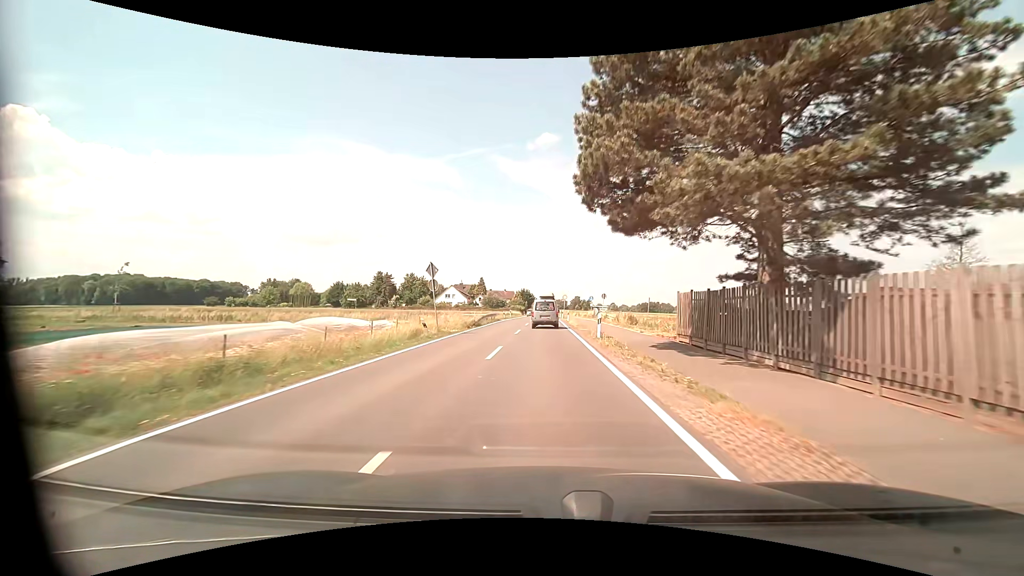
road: tertiary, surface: asphalt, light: Day
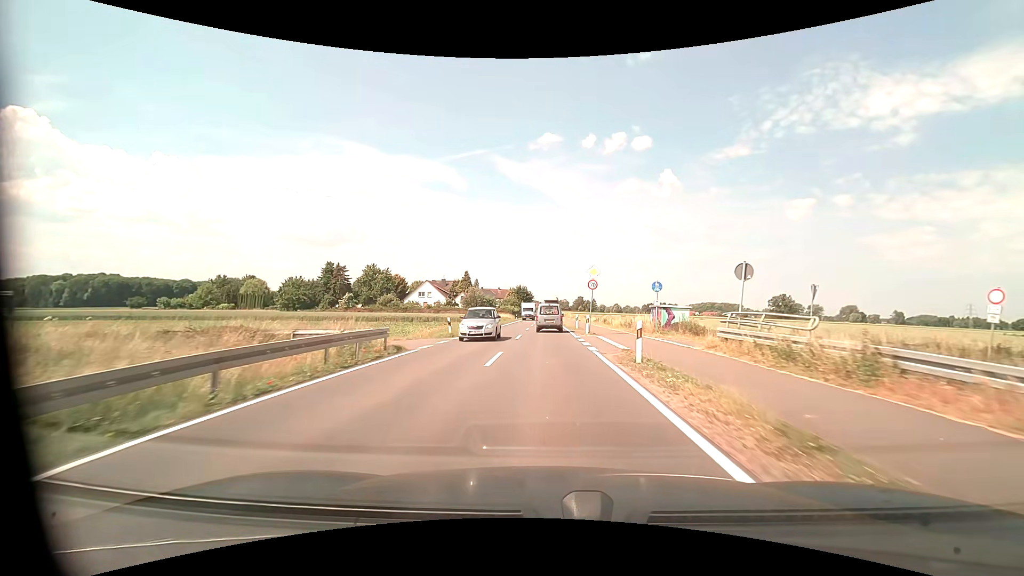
(-0.2, +37.2) m; 0°
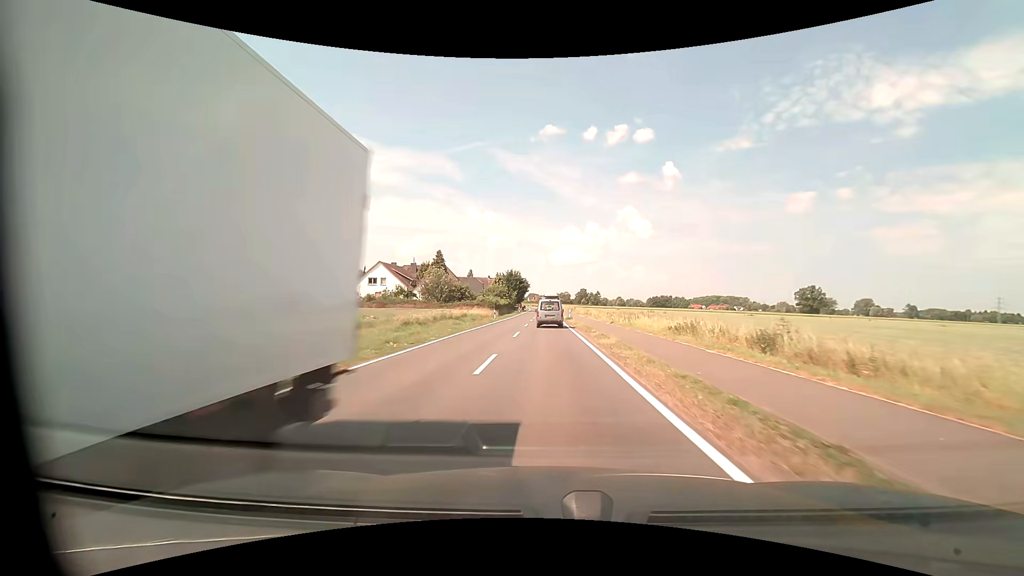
(+0.1, +37.9) m; 0°
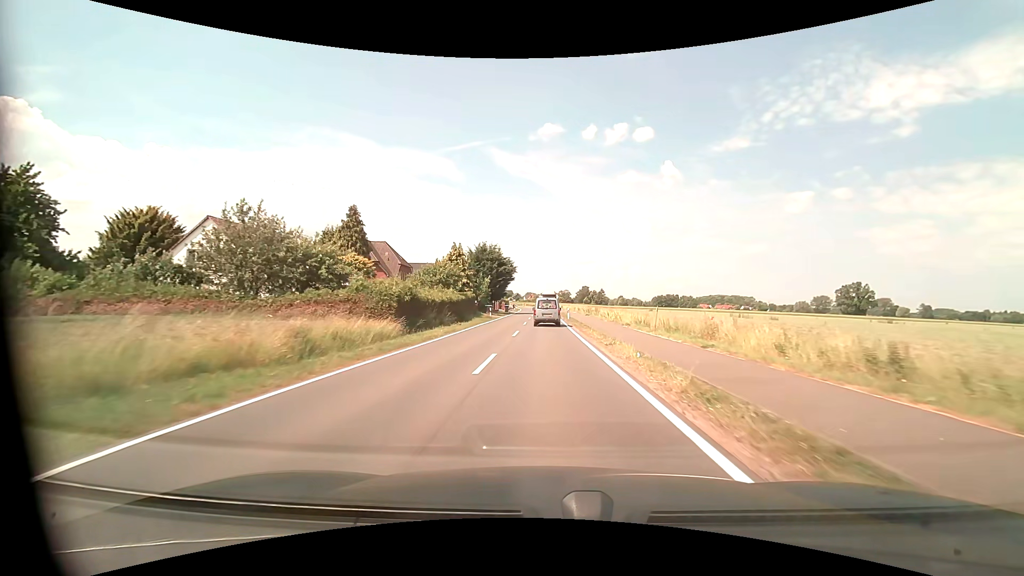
(-0.1, +48.4) m; 0°
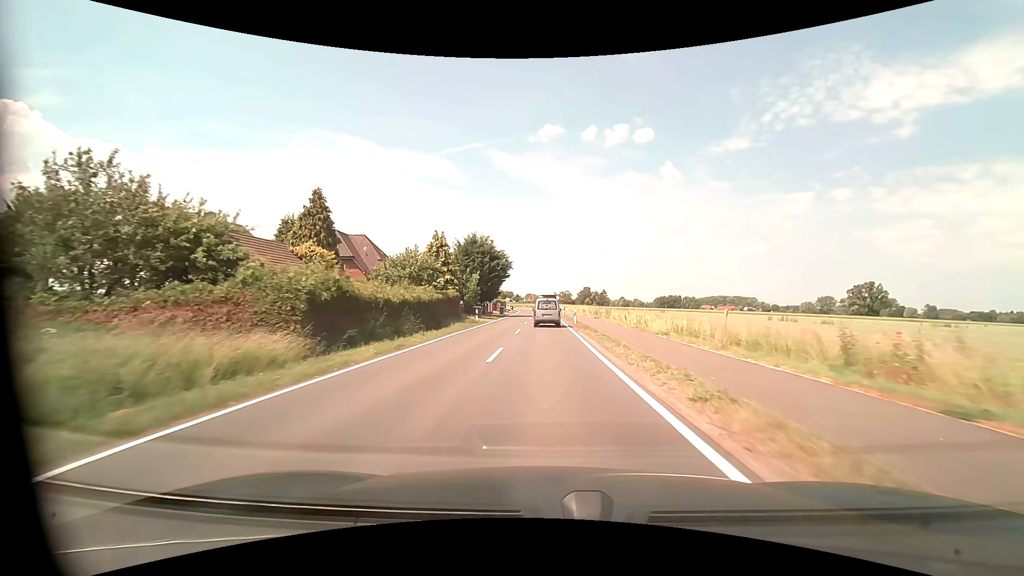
(0.0, +9.8) m; 0°
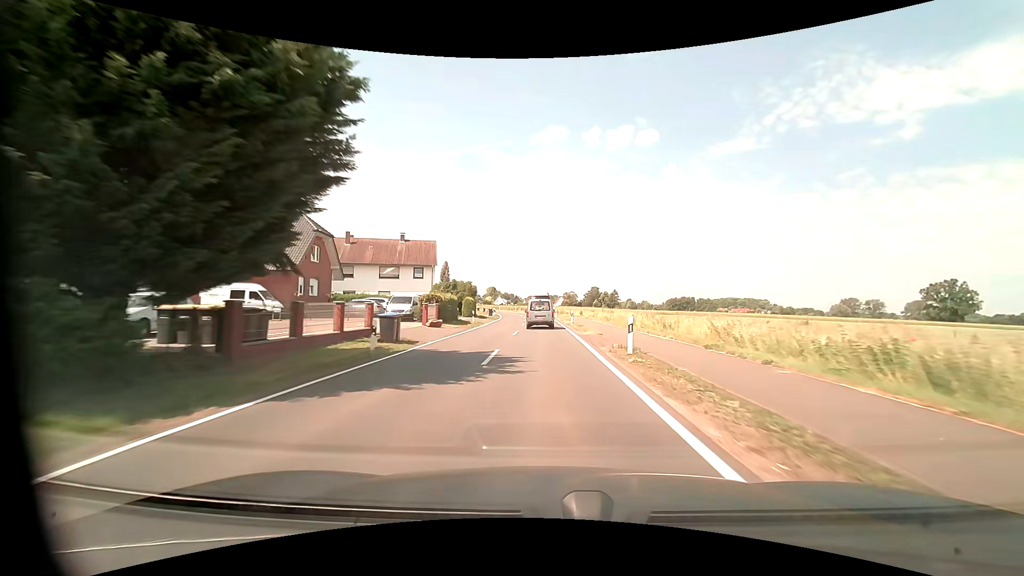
(-0.1, +48.7) m; 0°
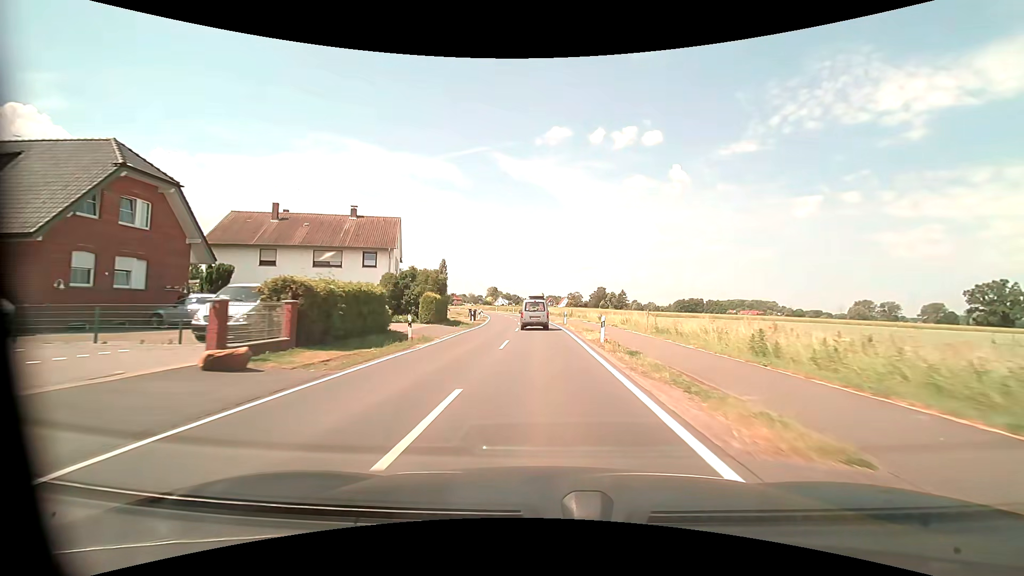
(-0.1, +19.2) m; -1°
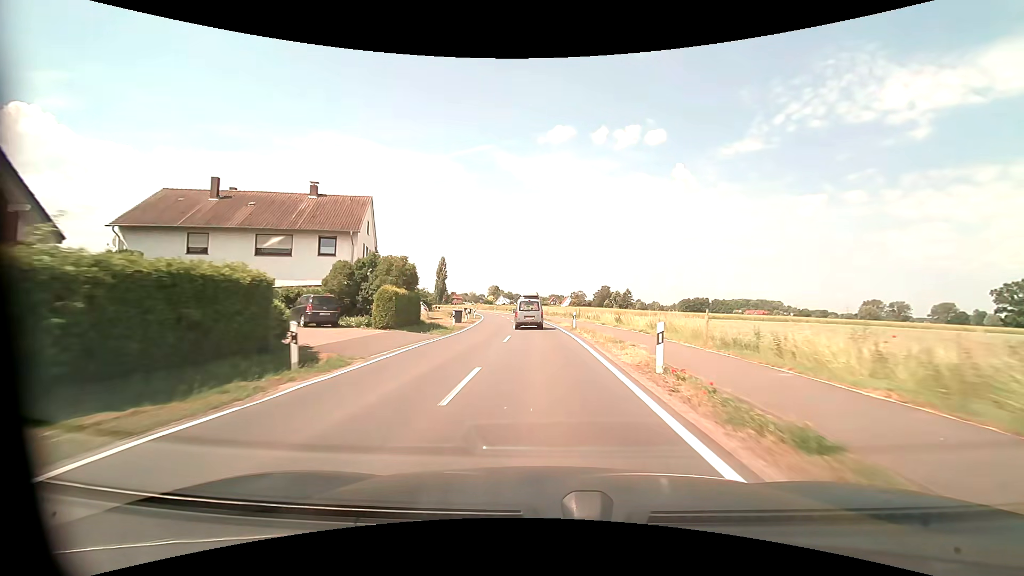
(0.0, +9.5) m; 0°
(0, +10) (0, +20) (-1, +30) (-1, +40) (-2, +50) (-3, +60) (-4, +70) (-6, +80) (-8, +90) (-10, +99) m
